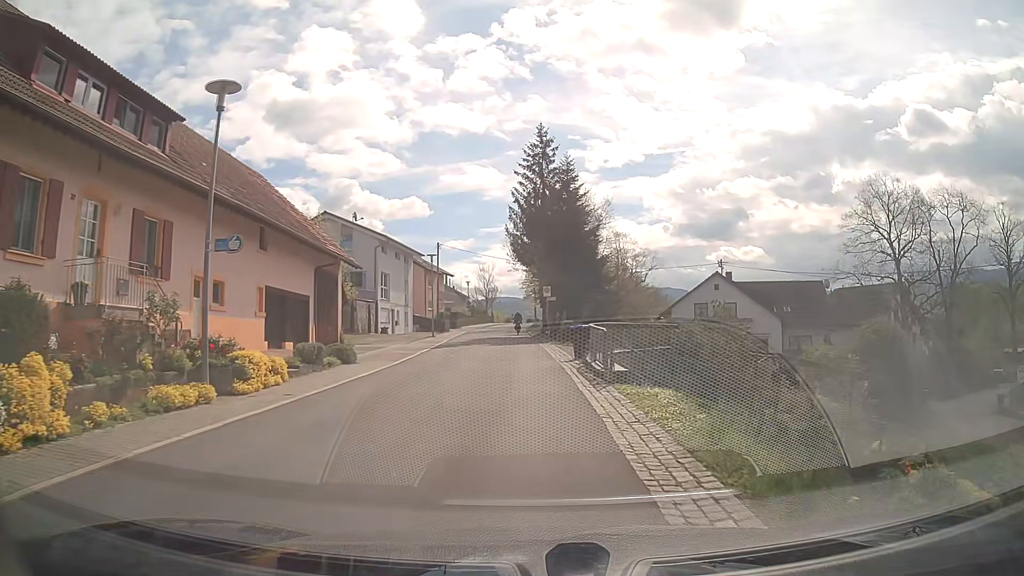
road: tertiary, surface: asphalt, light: Day
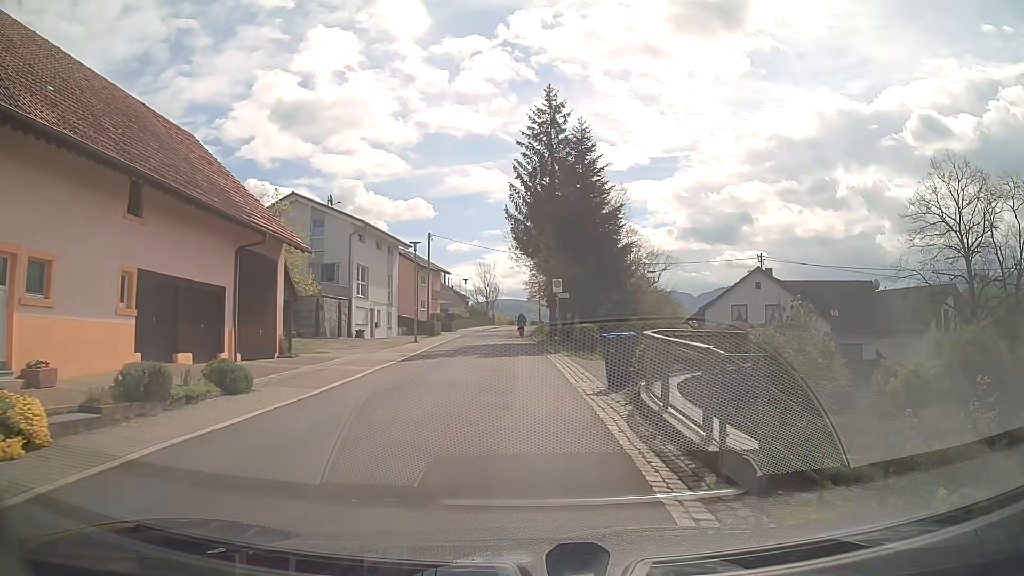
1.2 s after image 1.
(+0.1, +8.9) m; 0°
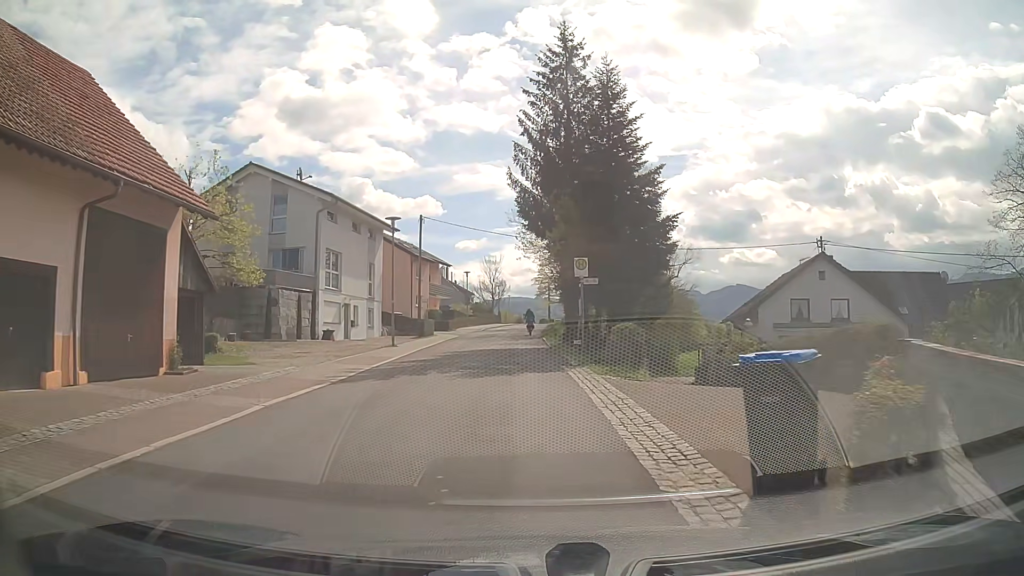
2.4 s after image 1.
(-0.1, +8.9) m; -1°
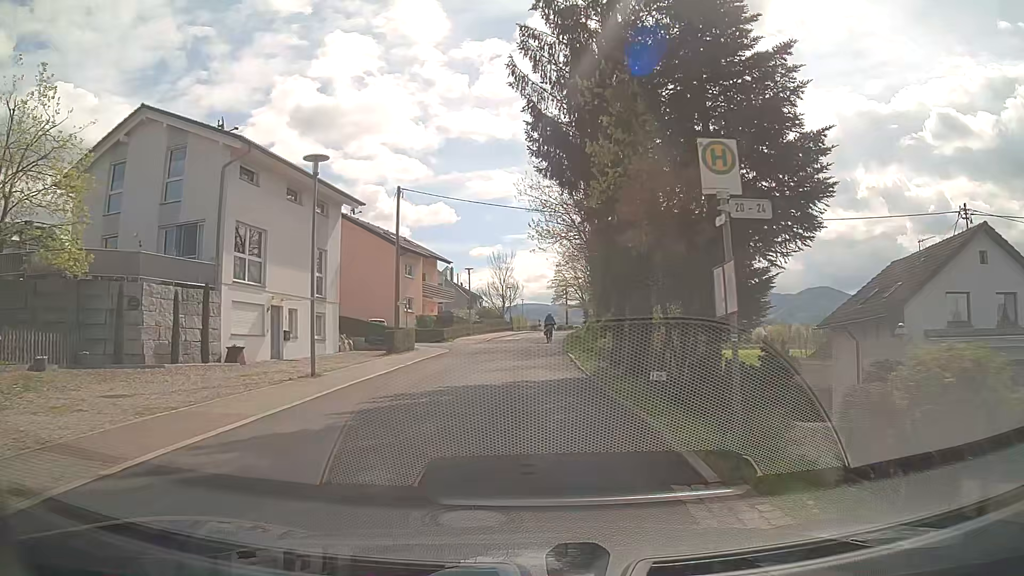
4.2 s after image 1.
(-0.1, +13.4) m; -1°
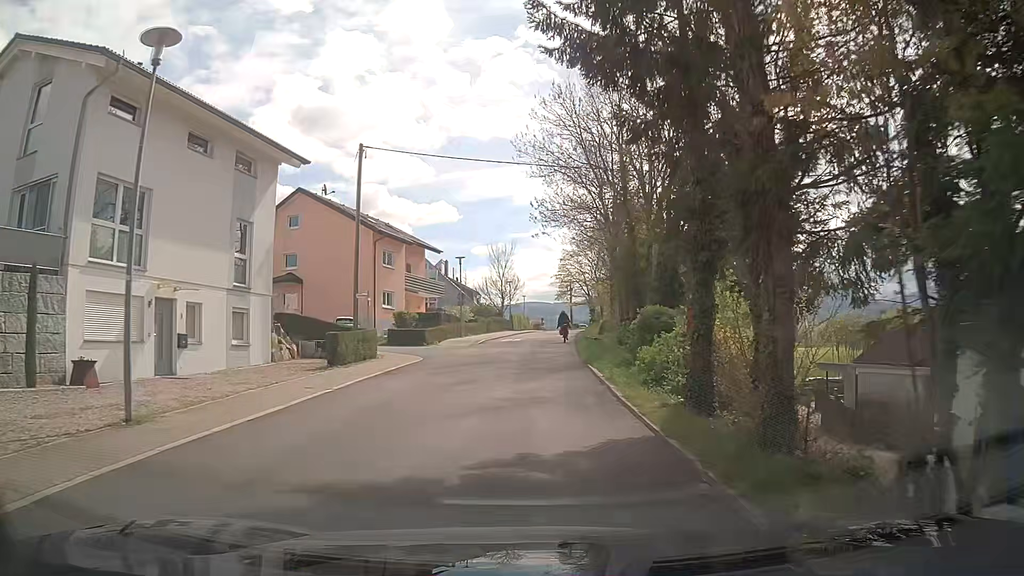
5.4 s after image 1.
(0.0, +8.9) m; 0°
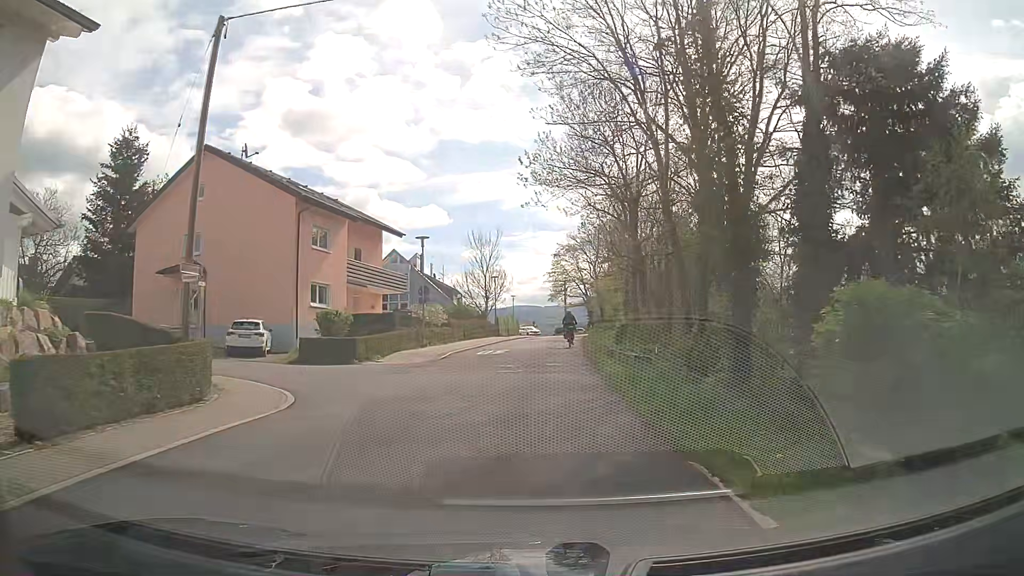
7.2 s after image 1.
(+0.2, +13.5) m; +2°
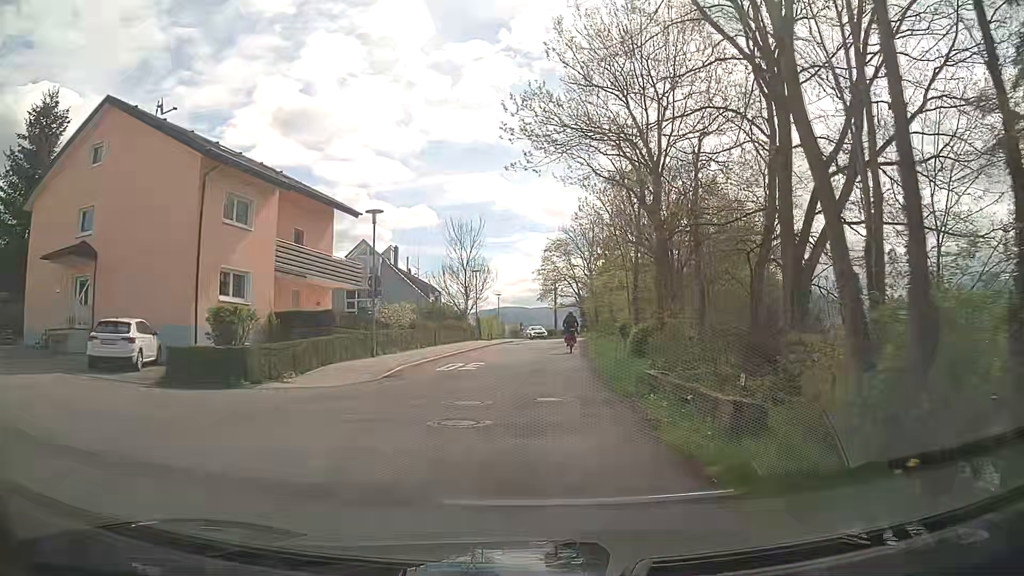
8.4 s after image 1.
(0.0, +8.8) m; +1°
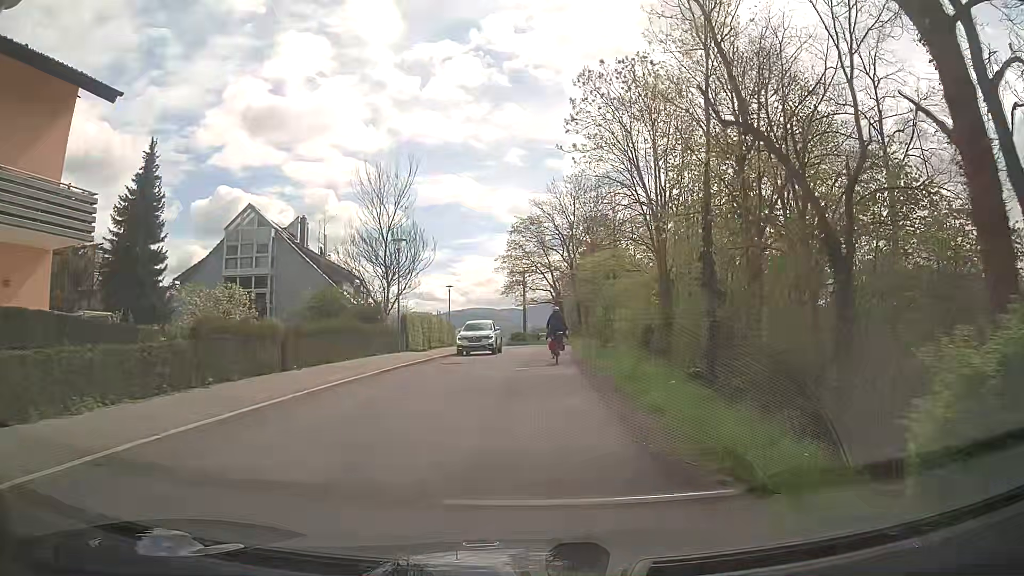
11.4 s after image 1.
(+0.4, +20.5) m; +4°
(0, +10) (0, +20) (0, +30) (0, +40) (0, +50) (-2, +60) (-5, +69) (-10, +78) (-16, +86) (-24, +92) m
